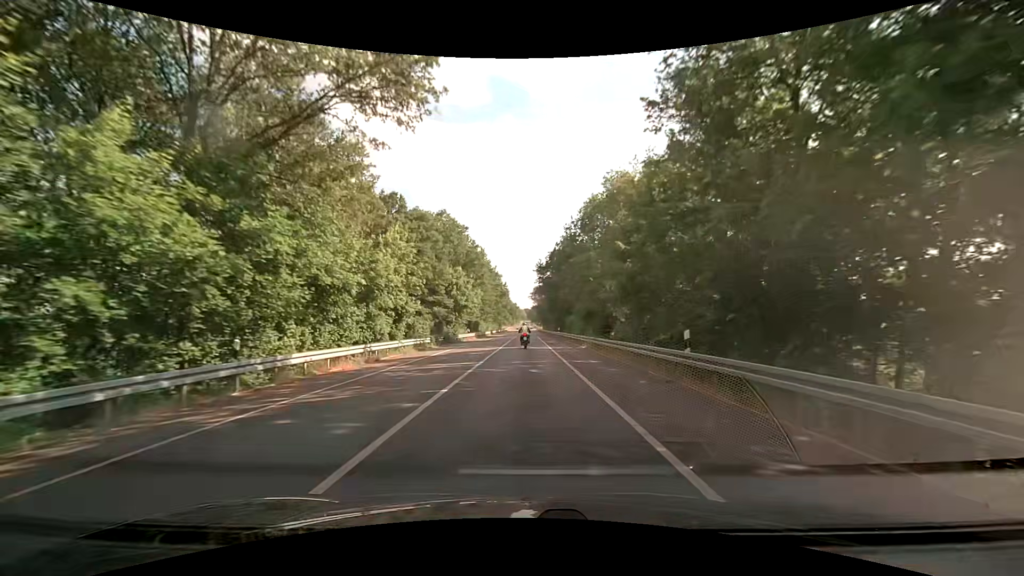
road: tertiary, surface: asphalt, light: Day
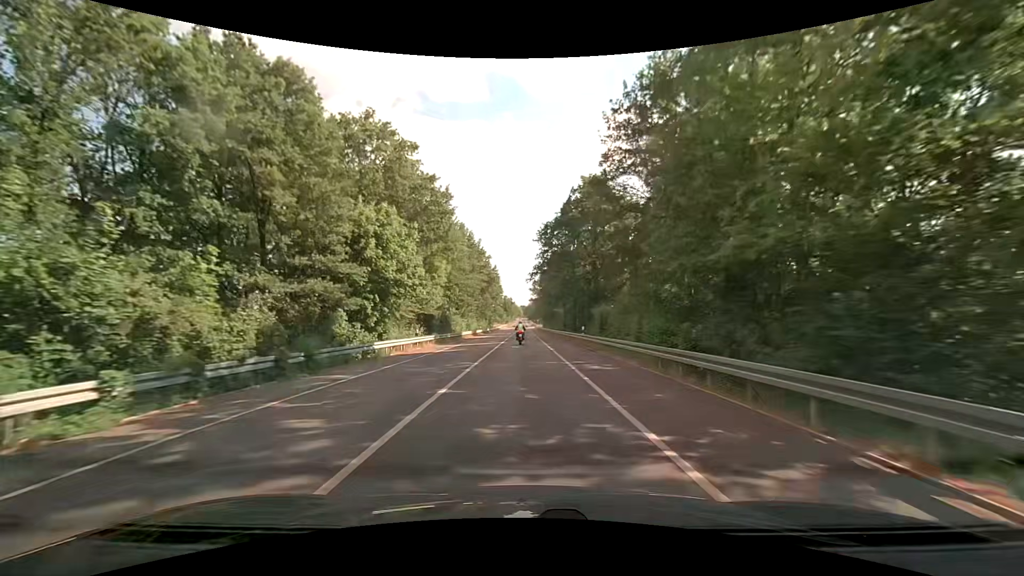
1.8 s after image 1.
(+0.2, +30.0) m; +1°
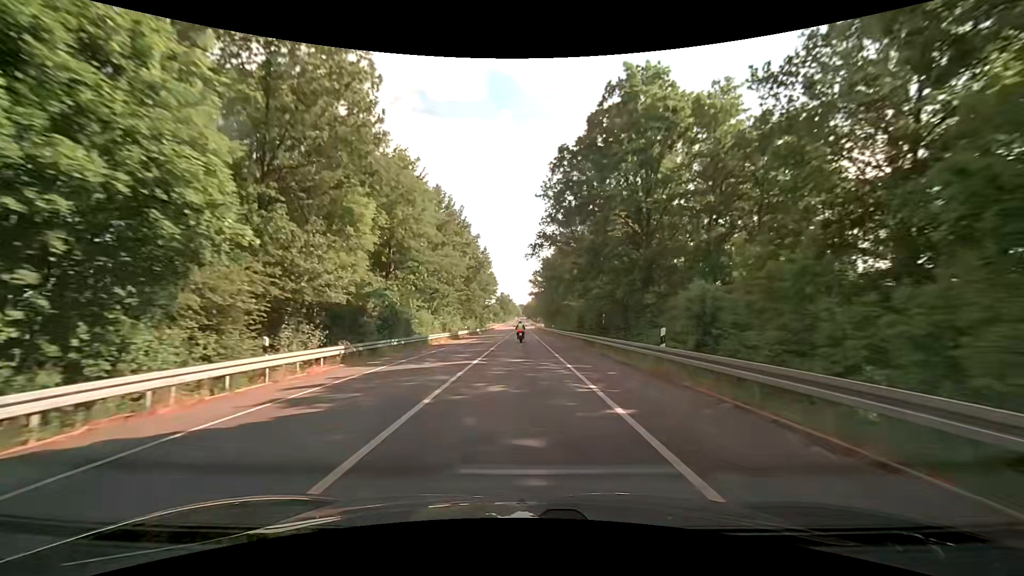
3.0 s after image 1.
(0.0, +20.6) m; 0°
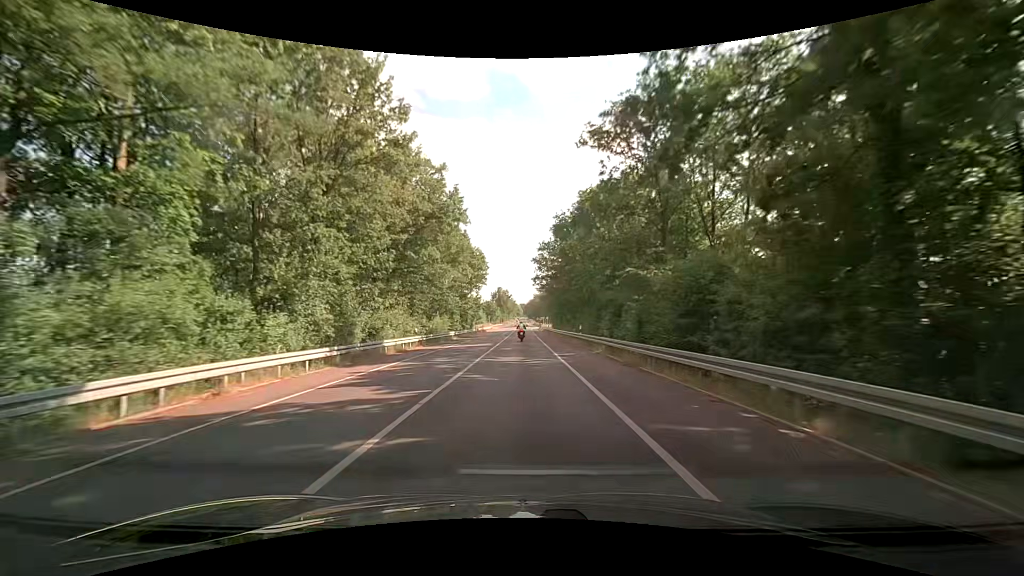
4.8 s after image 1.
(0.0, +31.4) m; 0°
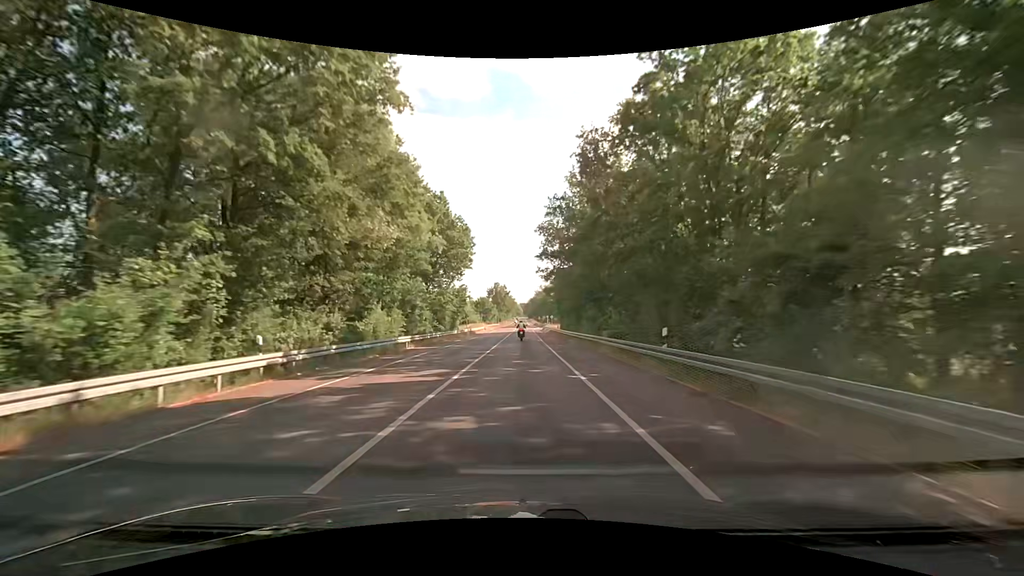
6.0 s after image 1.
(0.0, +21.2) m; +1°
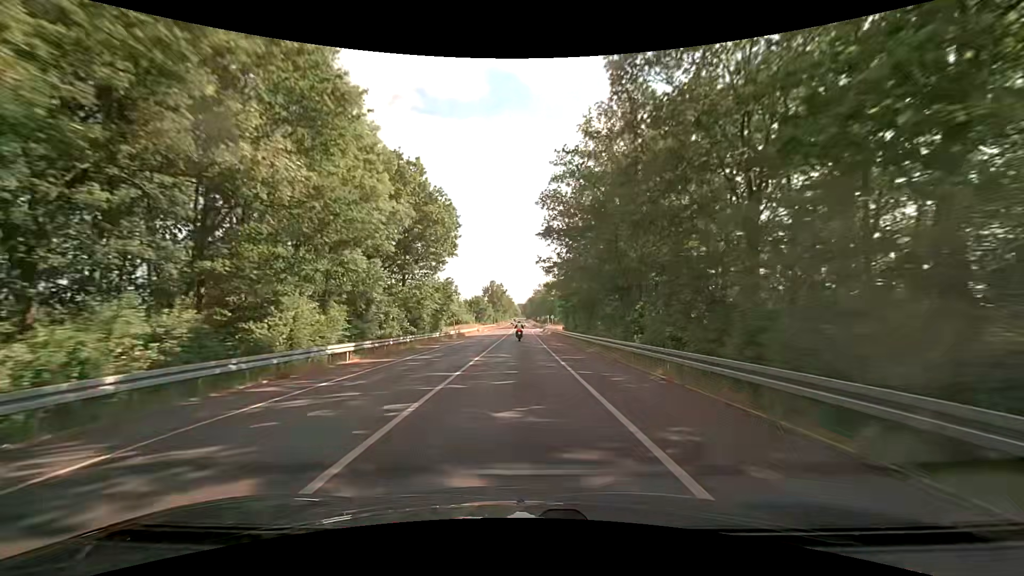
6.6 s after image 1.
(-0.1, +10.6) m; -1°
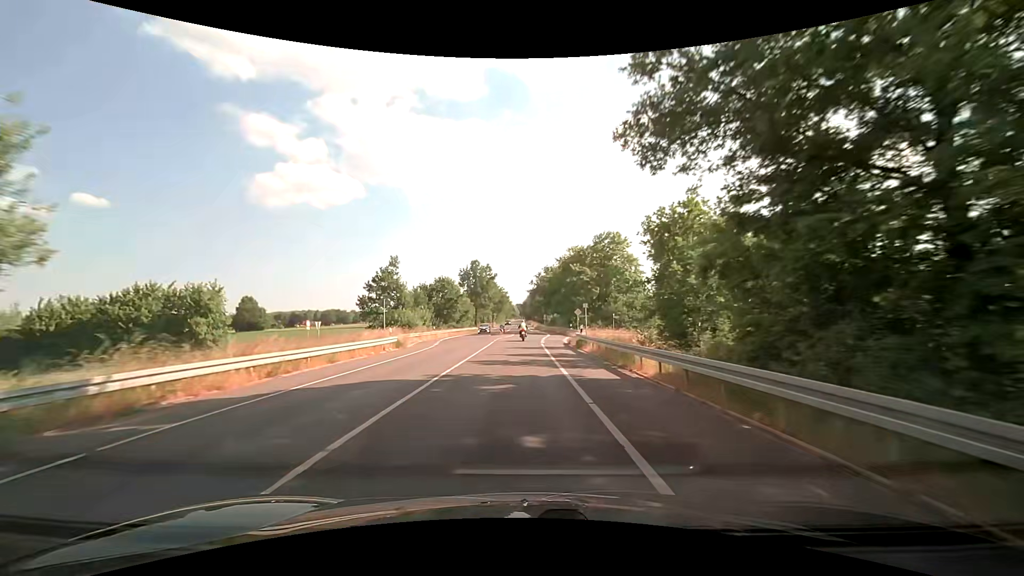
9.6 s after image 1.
(+0.3, +53.2) m; 0°
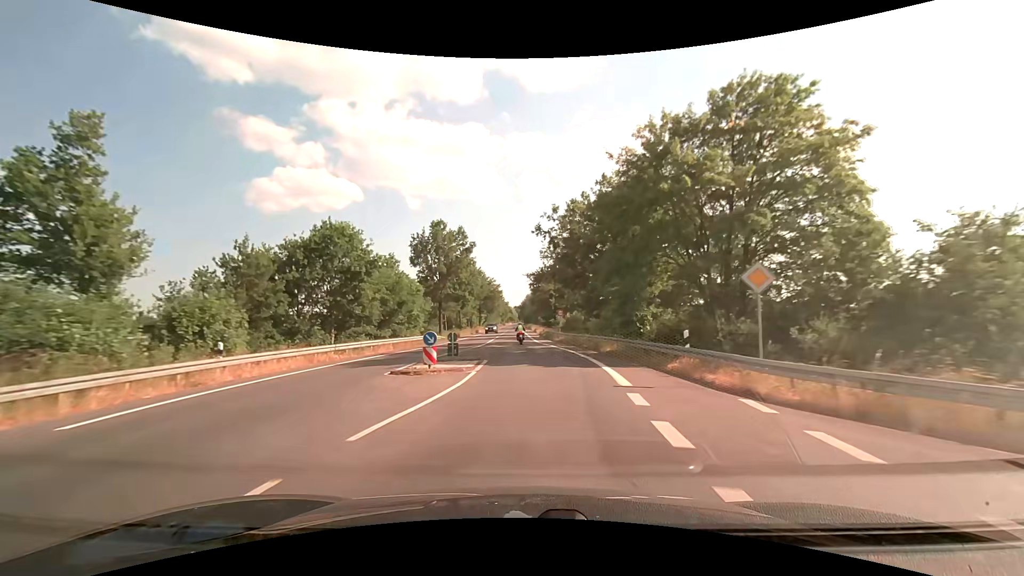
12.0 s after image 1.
(+0.5, +42.7) m; +1°
(0, +10) (0, +20) (0, +30) (0, +40) (0, +50) (-1, +60) (-1, +70) (-1, +80) (-1, +90) (-2, +100) m
